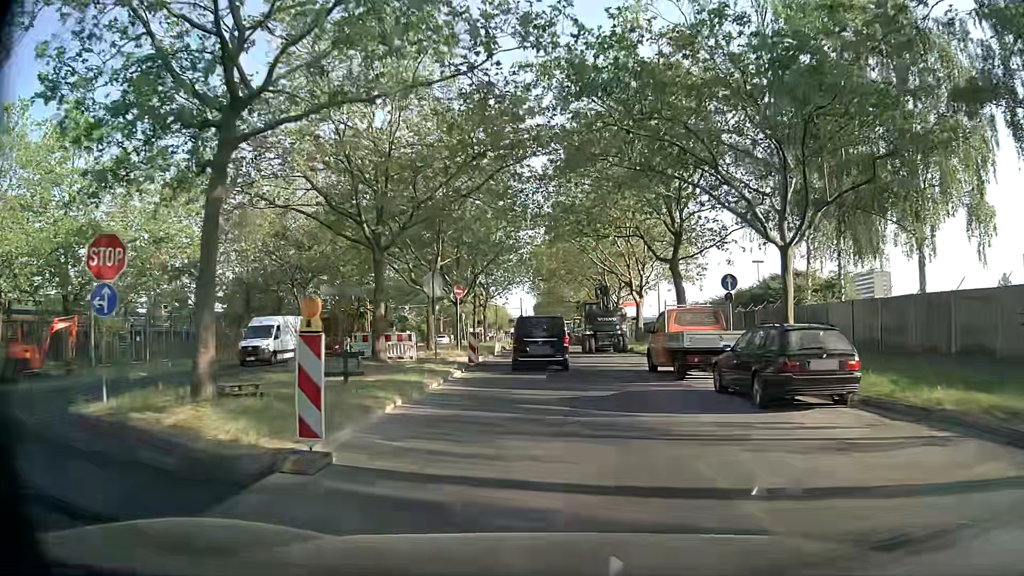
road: secondary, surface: asphalt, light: Day
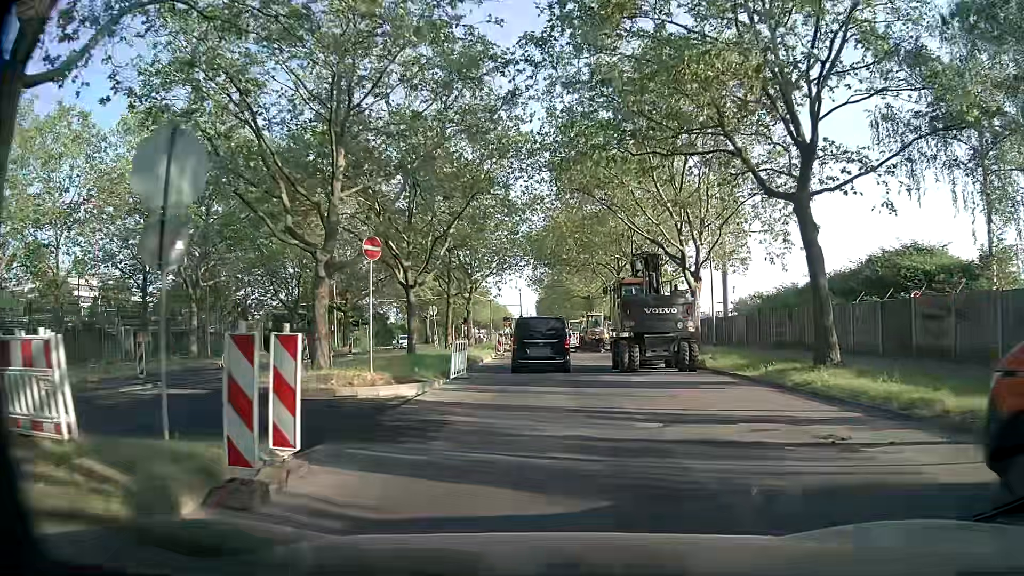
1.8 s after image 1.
(-0.1, +17.6) m; -1°
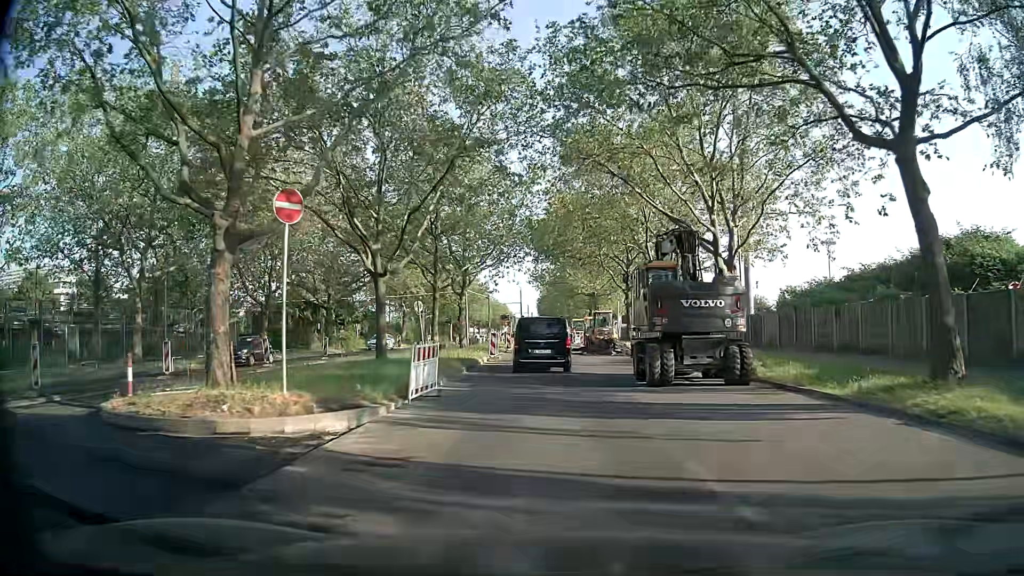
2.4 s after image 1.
(0.0, +5.7) m; 0°
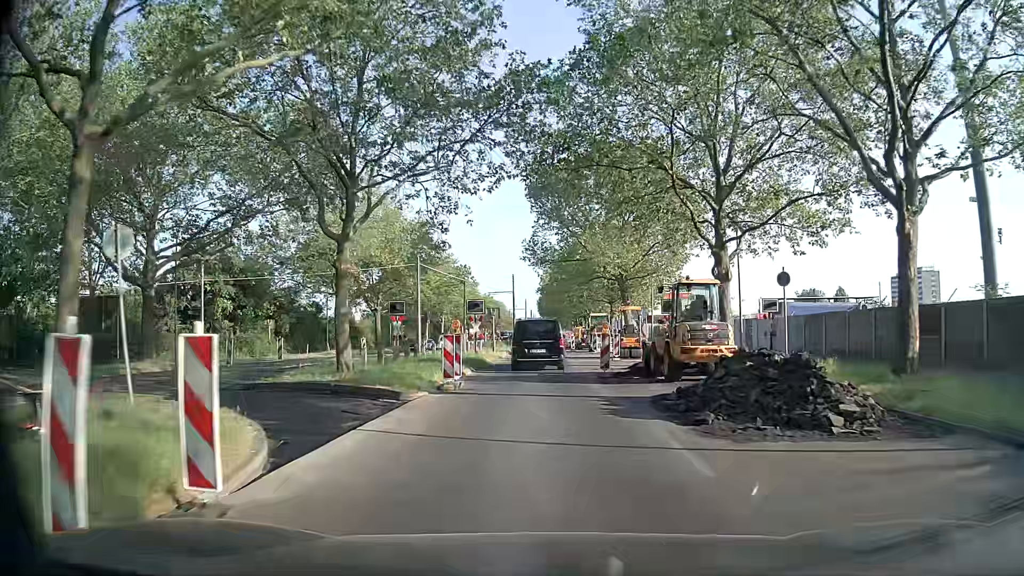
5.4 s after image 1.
(-0.1, +28.6) m; -1°
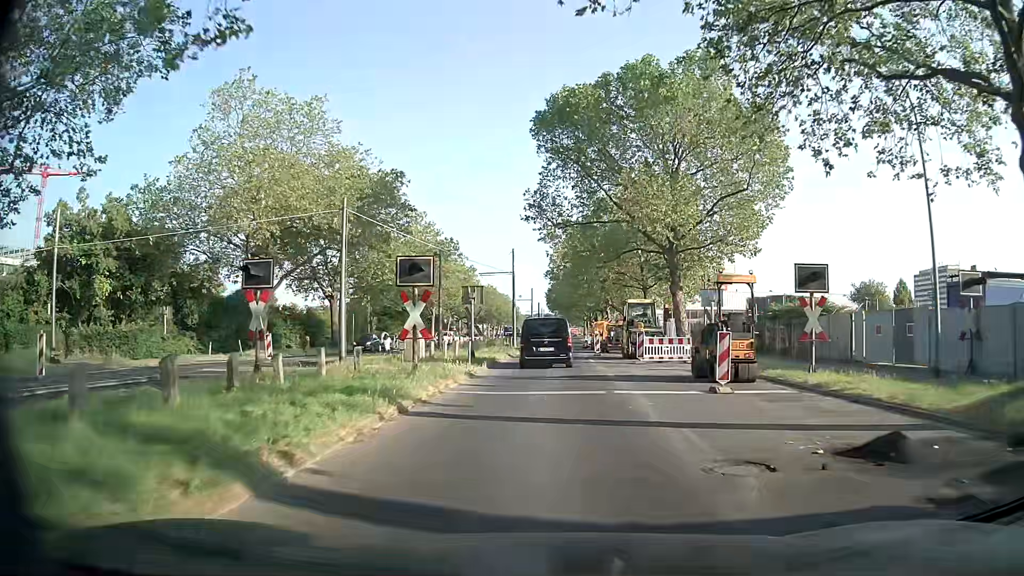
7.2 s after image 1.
(+0.1, +18.5) m; -1°
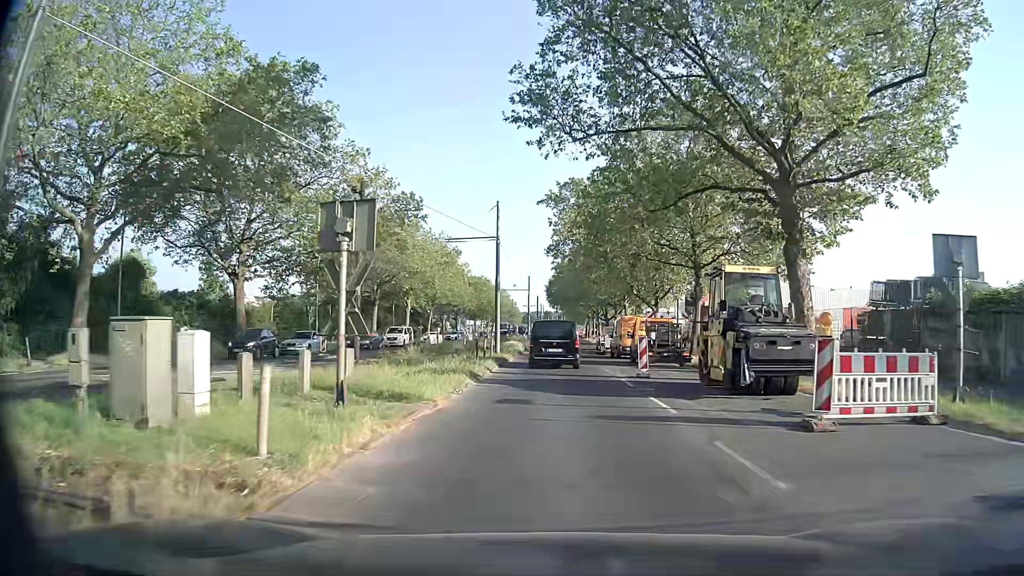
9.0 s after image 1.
(+0.2, +18.4) m; +1°
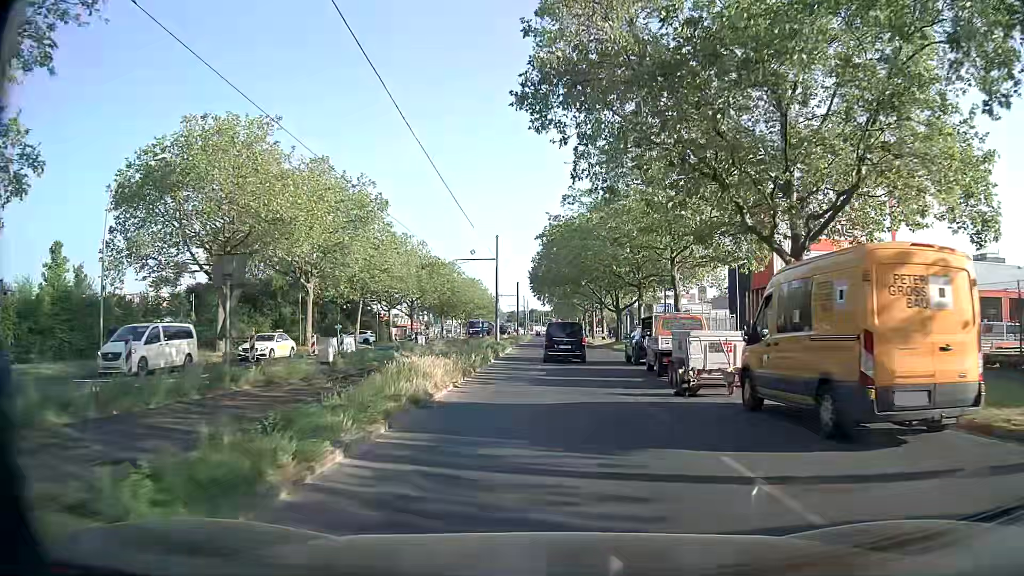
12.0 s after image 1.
(+0.3, +30.9) m; +2°
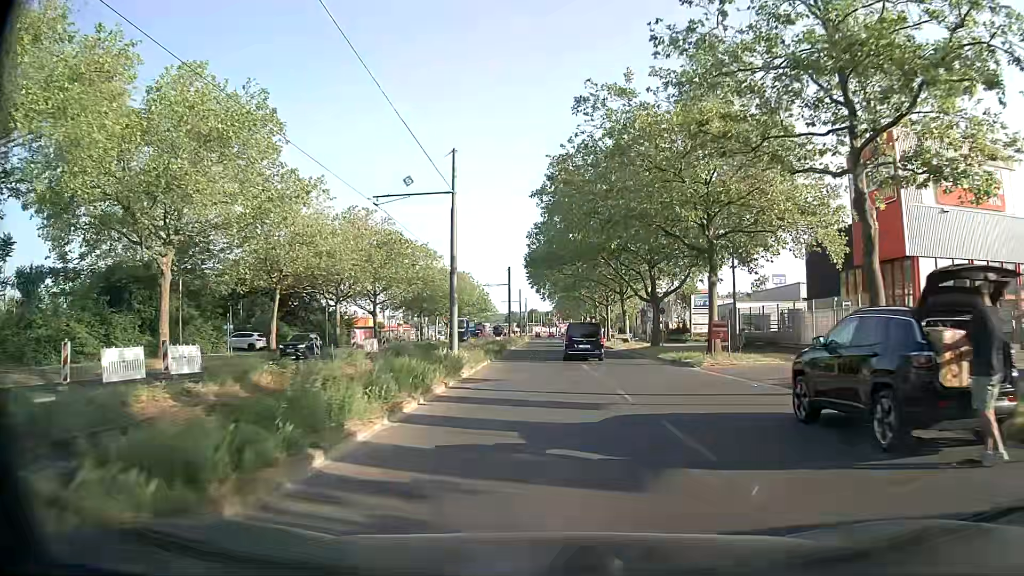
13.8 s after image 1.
(-0.2, +21.5) m; -1°
(0, +10) (0, +20) (0, +30) (0, +40) (0, +50) (0, +60) (0, +70) (0, +80) (0, +90) (-1, +100) m
